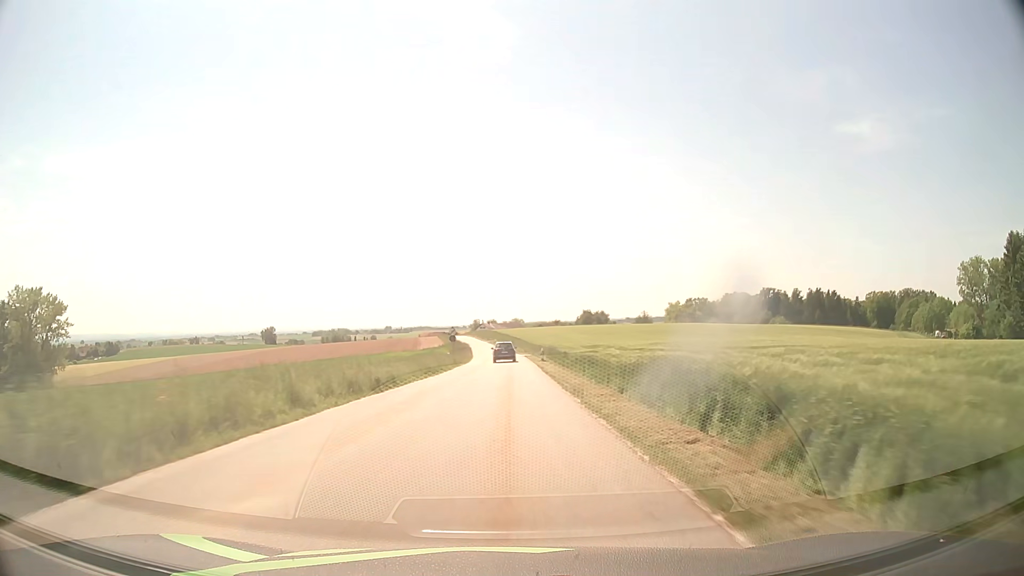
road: tertiary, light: Day
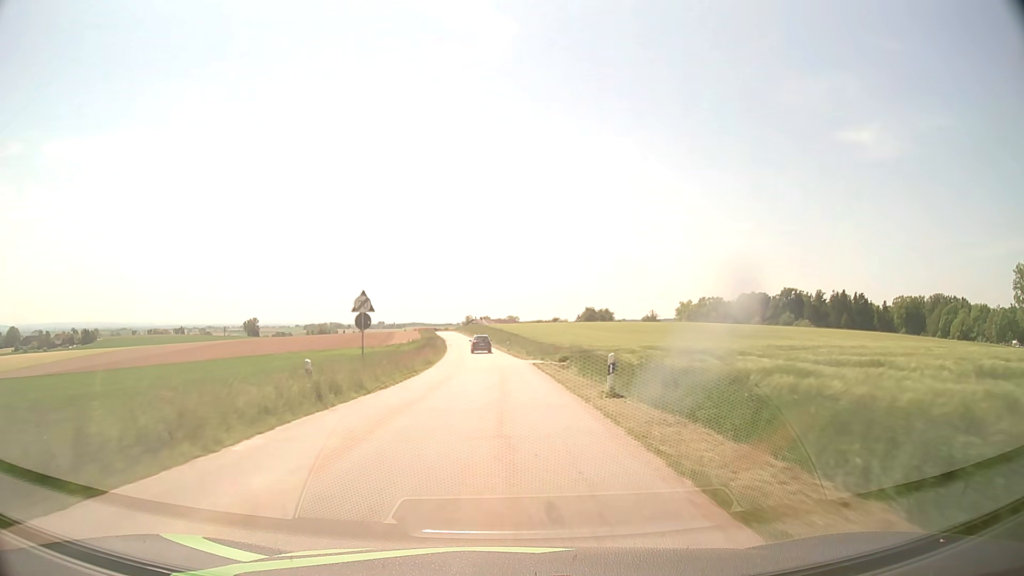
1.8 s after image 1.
(+0.2, +34.5) m; +1°
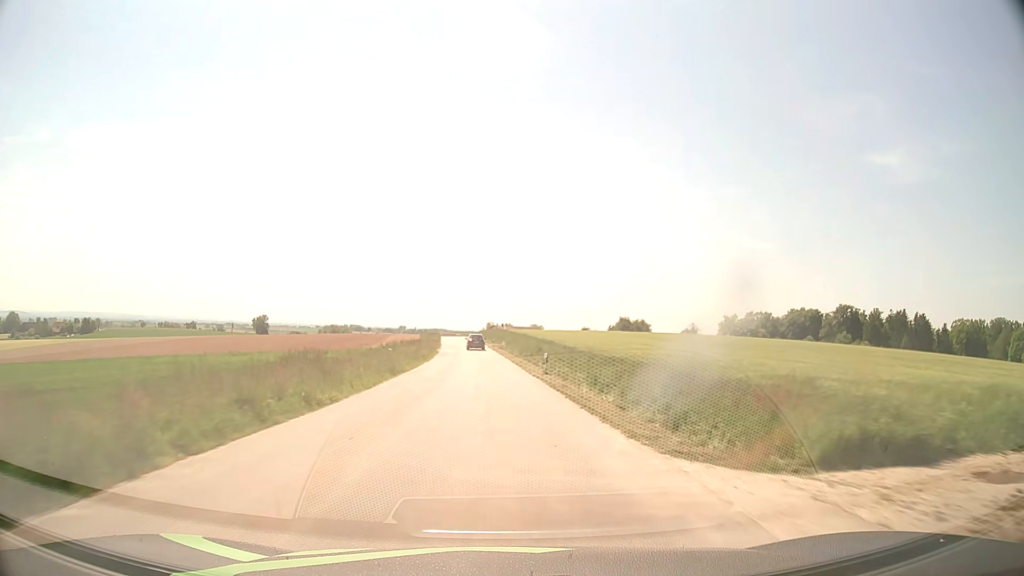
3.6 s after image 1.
(-0.4, +35.9) m; -2°
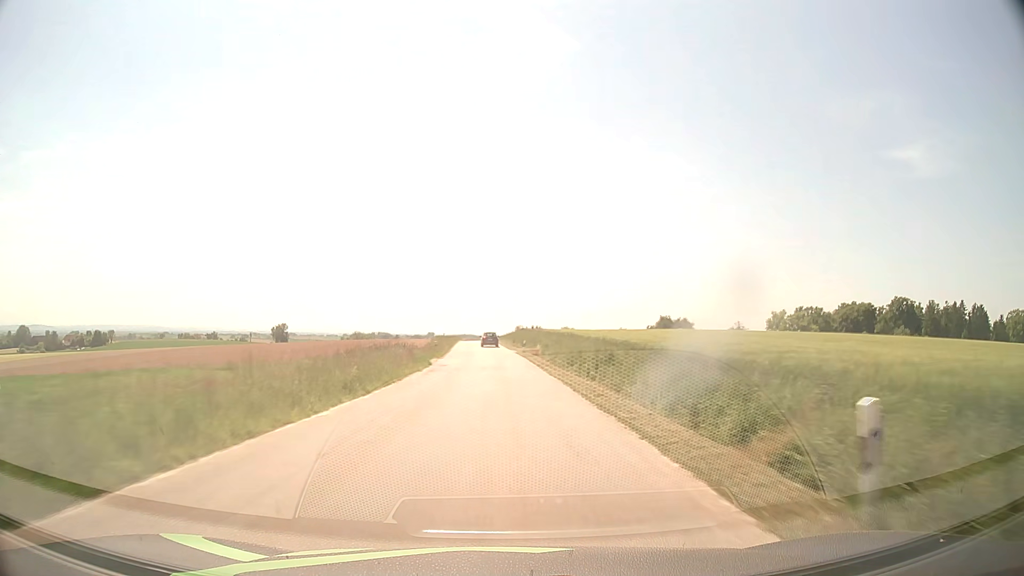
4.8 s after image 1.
(-0.4, +25.3) m; -2°
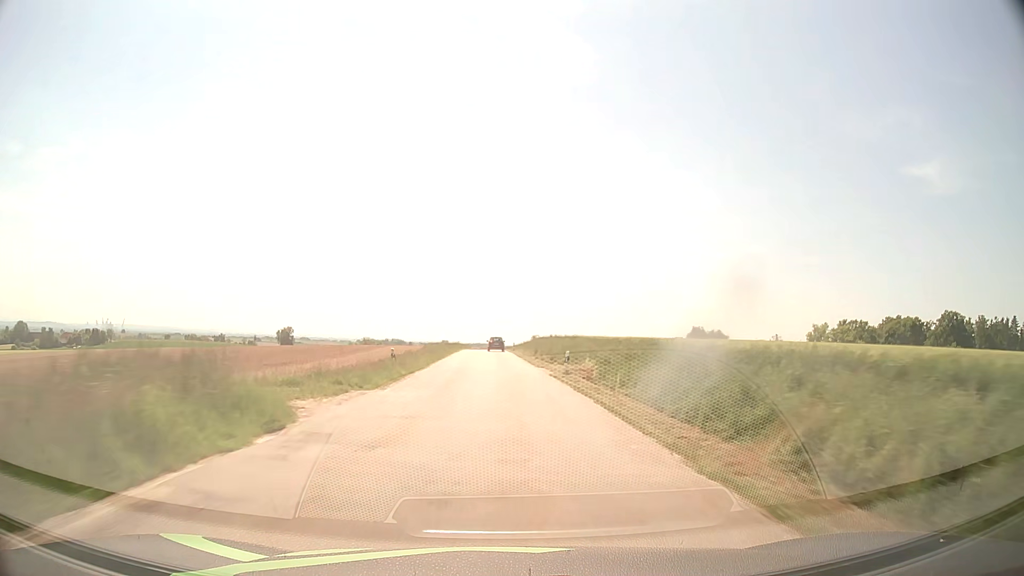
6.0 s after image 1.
(-0.5, +26.3) m; -2°
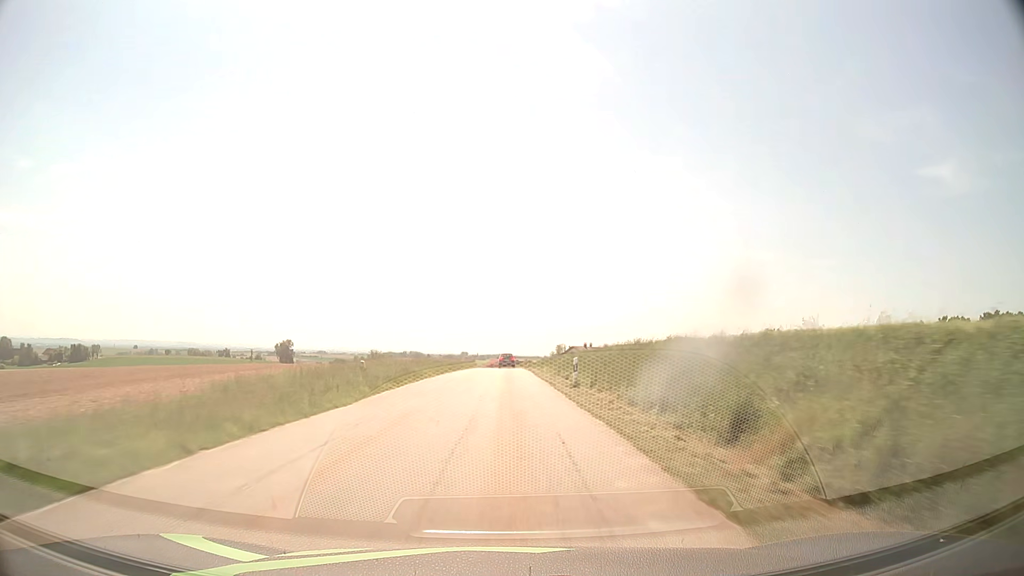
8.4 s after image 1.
(-0.6, +55.5) m; -2°
(0, +10) (0, +20) (0, +30) (0, +40) (0, +50) (0, +60) (0, +70) (0, +80) (0, +90) (0, +100) m
